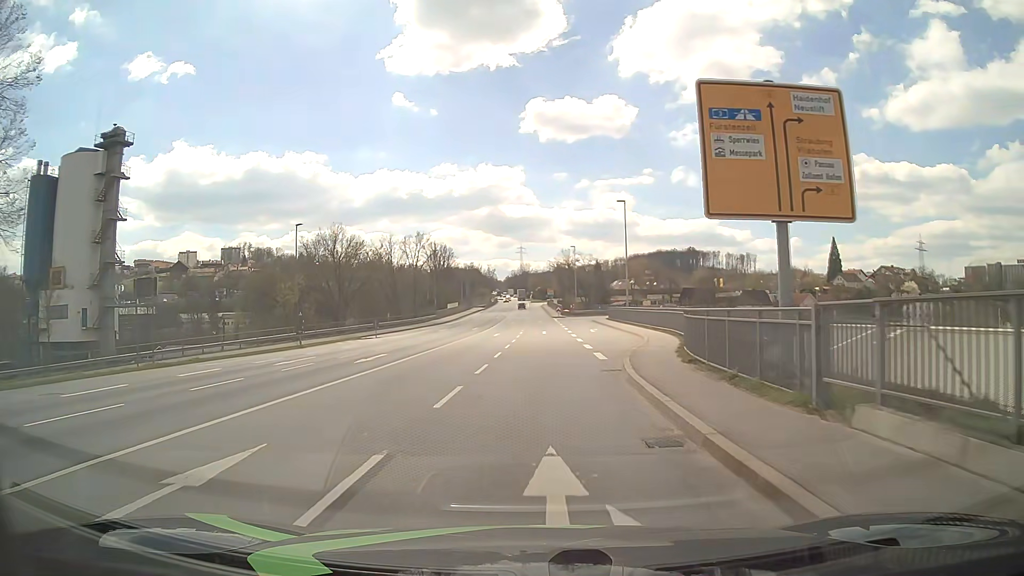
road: primary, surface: asphalt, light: Day
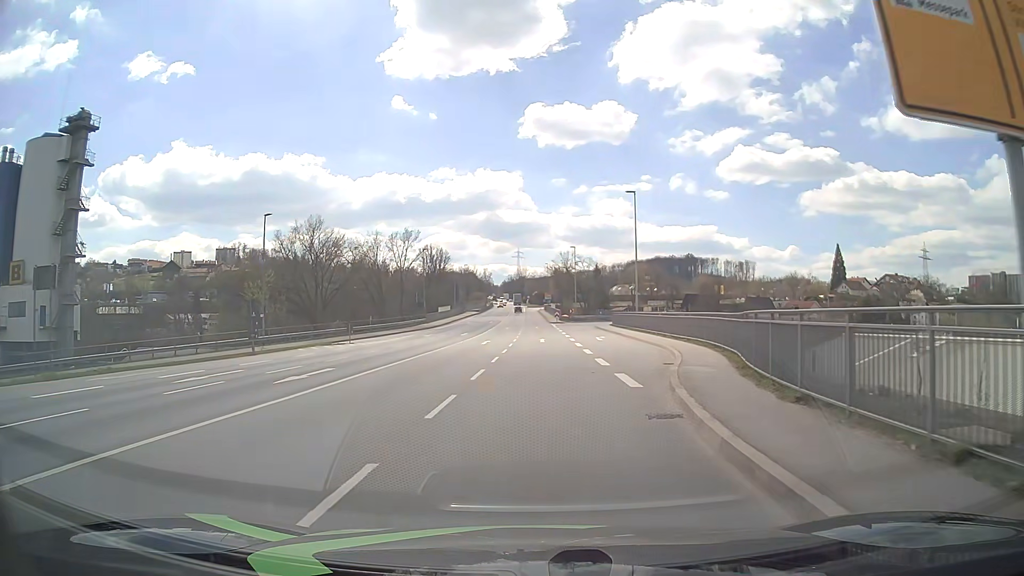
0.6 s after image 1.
(0.0, +7.1) m; 0°
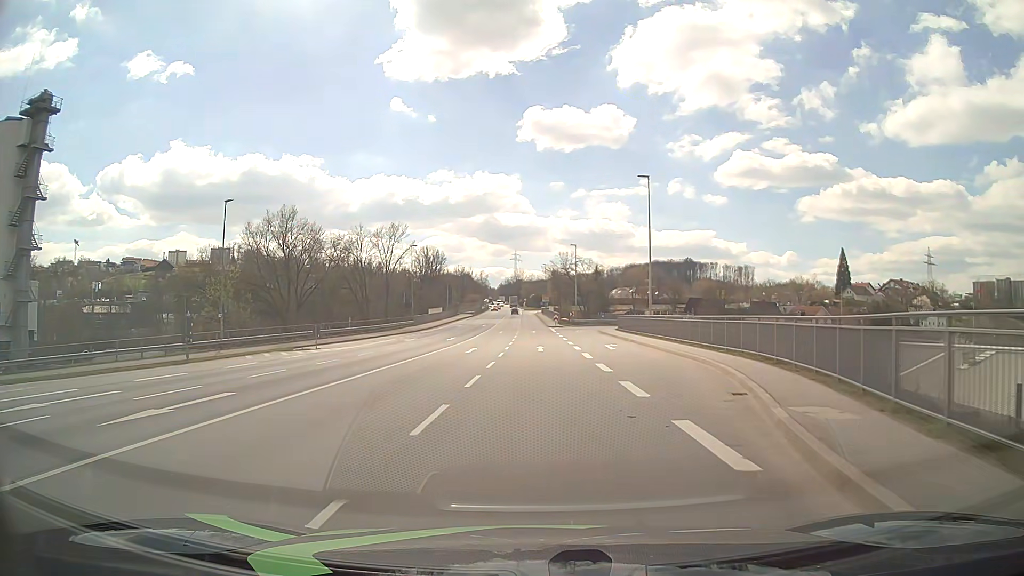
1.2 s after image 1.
(0.0, +7.1) m; 0°
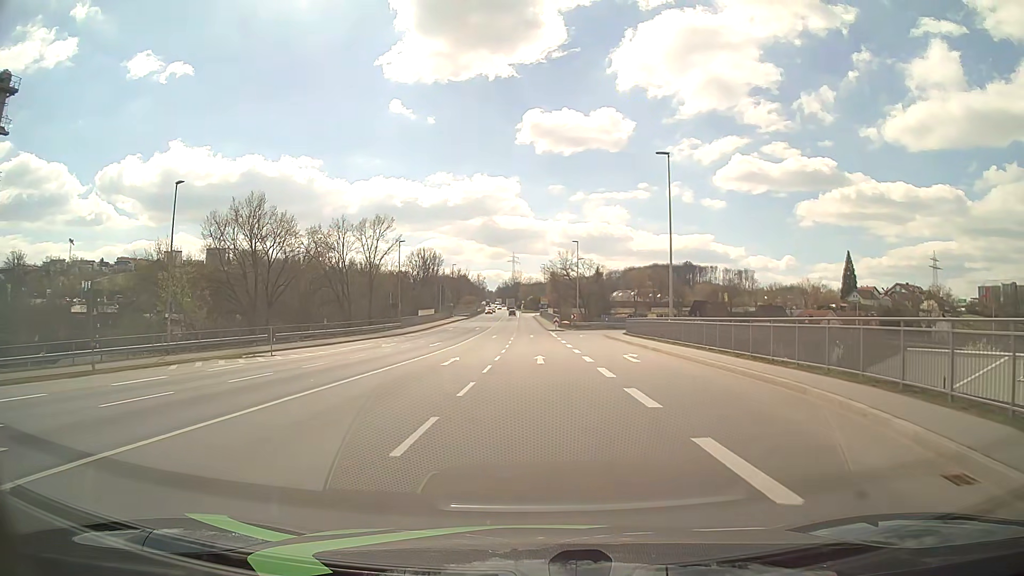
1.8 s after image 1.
(+0.1, +7.2) m; +1°
